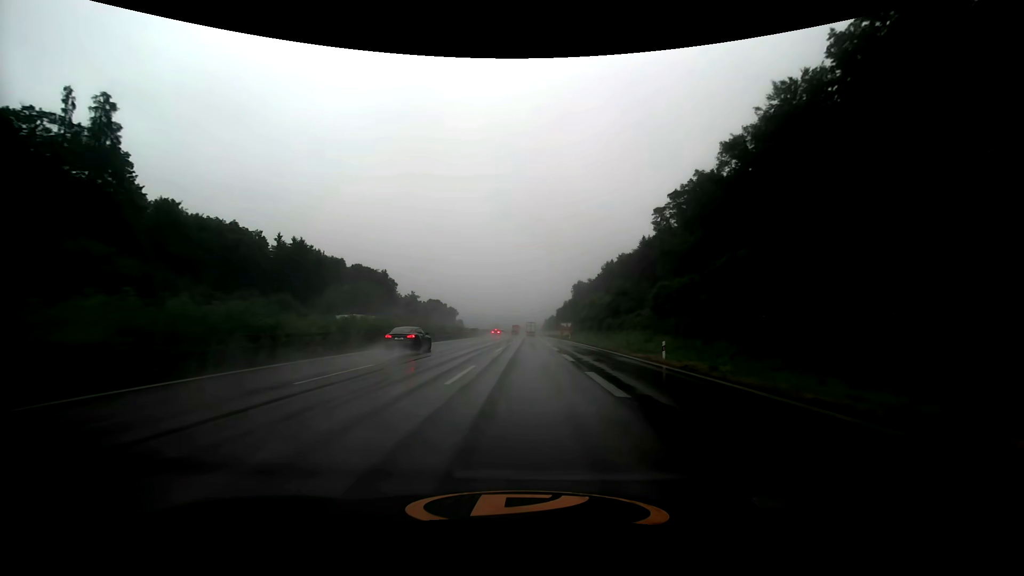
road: motorway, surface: asphalt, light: Day
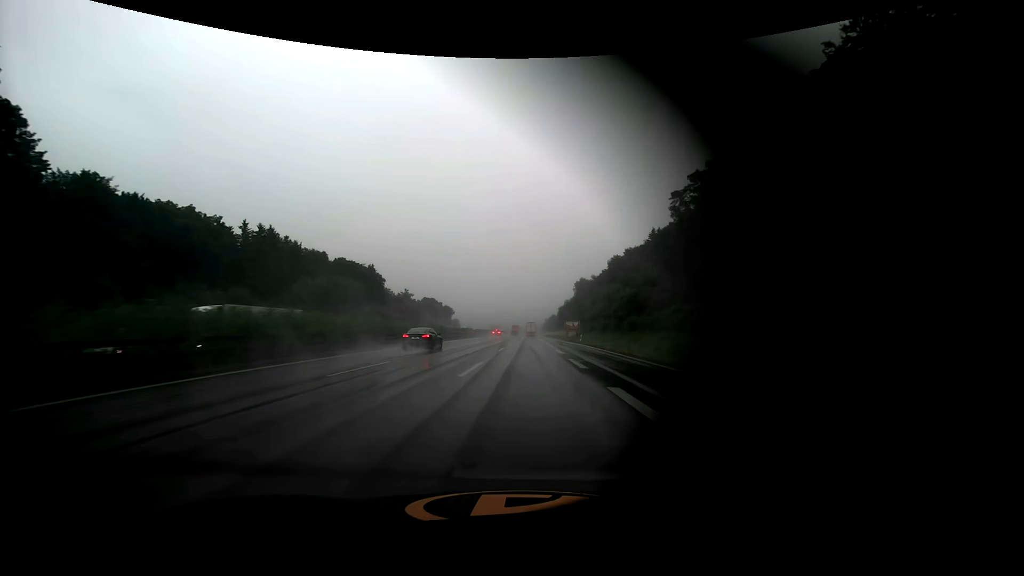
(0.0, +16.3) m; 0°
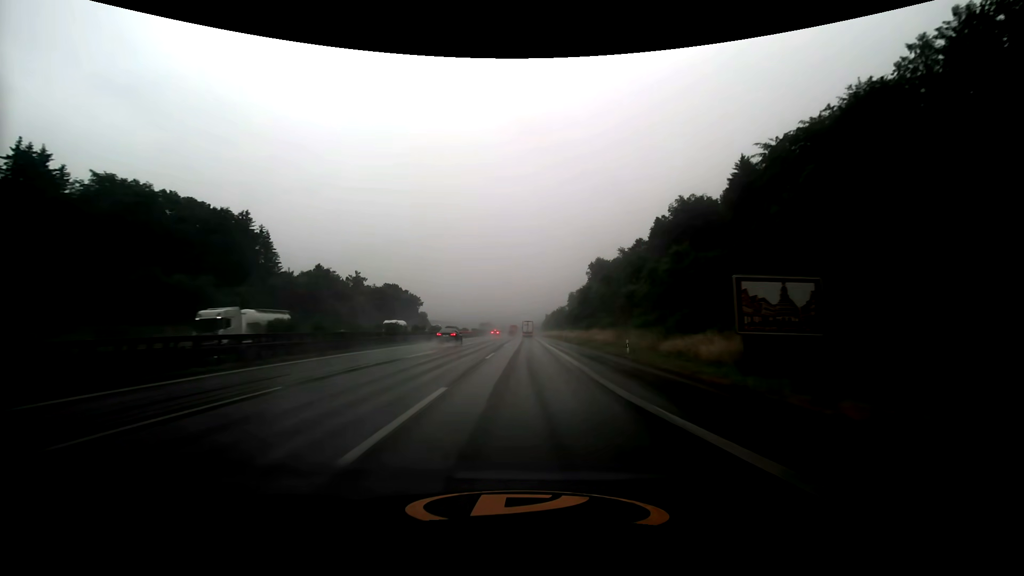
(+0.2, +81.4) m; 0°
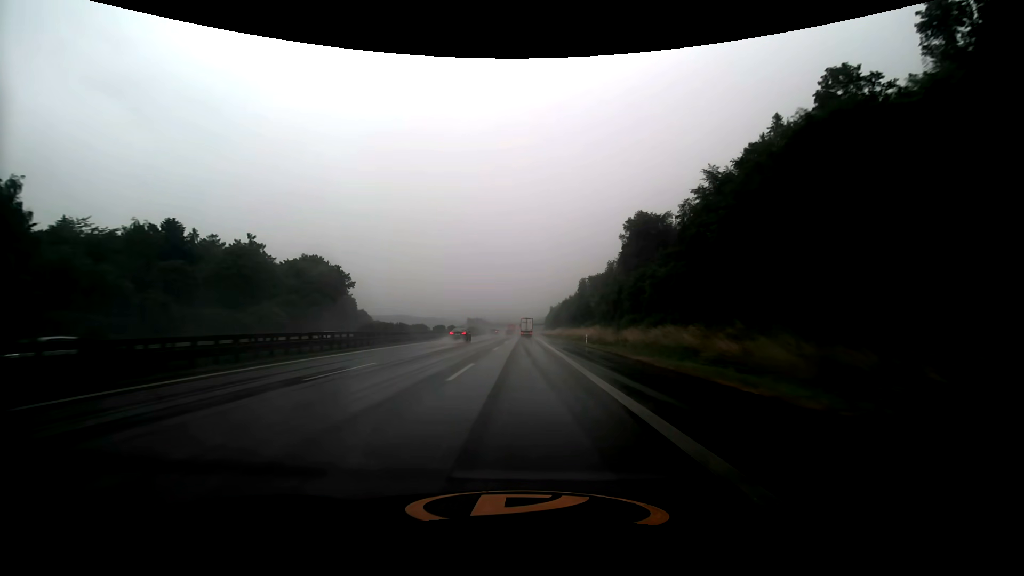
(0.0, +83.0) m; 0°
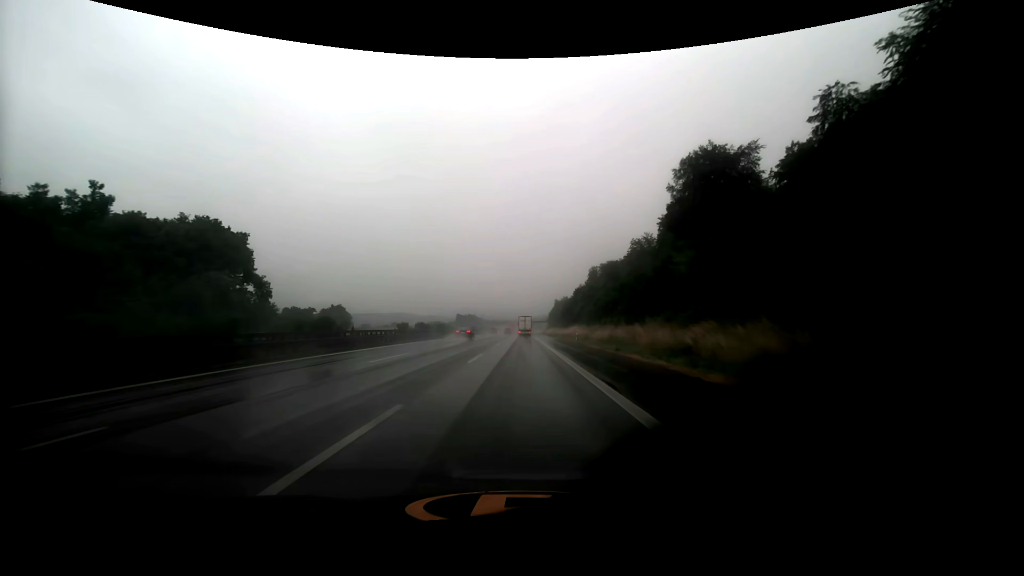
(0.0, +48.3) m; 0°
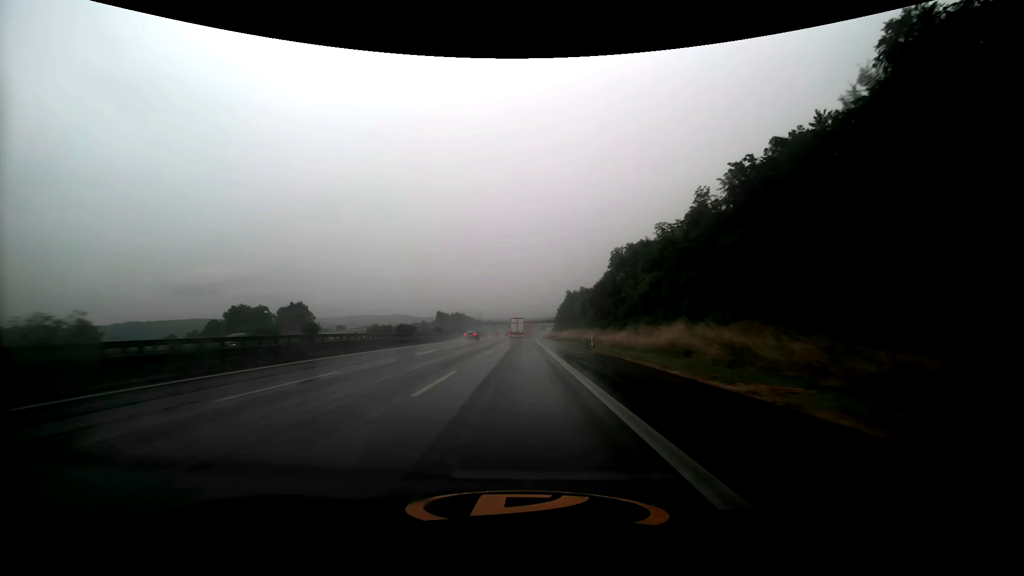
(-0.2, +63.7) m; 0°
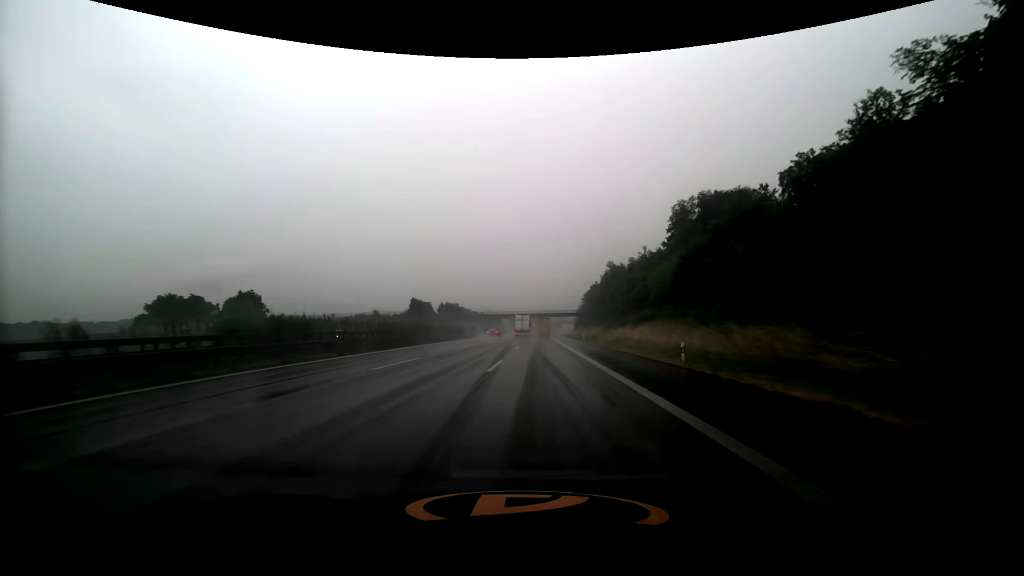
(-0.9, +66.7) m; -1°
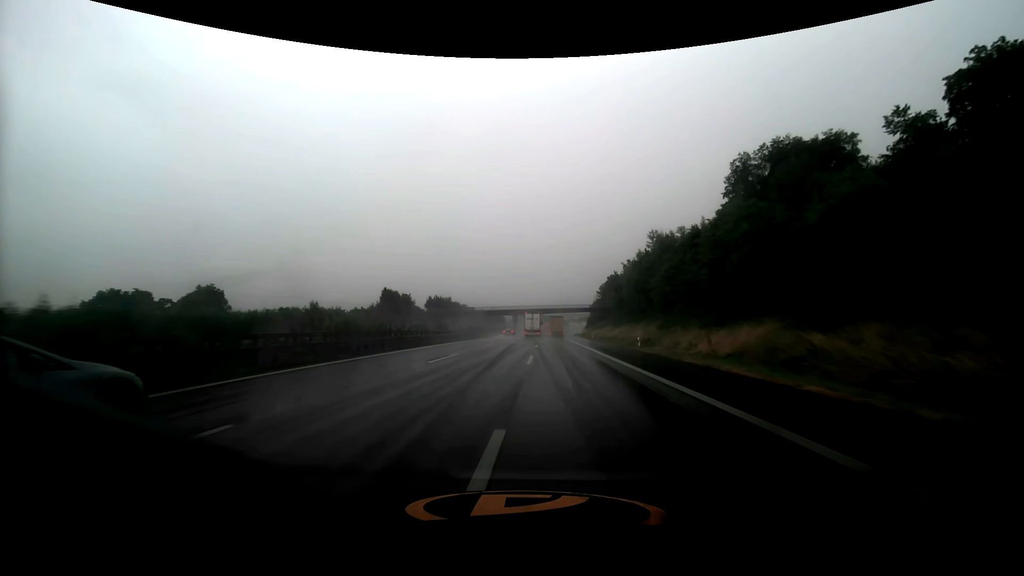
(-0.3, +33.3) m; -1°
(0, +10) (0, +20) (0, +30) (0, +40) (0, +50) (+1, +60) (+1, +70) (+1, +80) (+2, +90) (+2, +100) m
